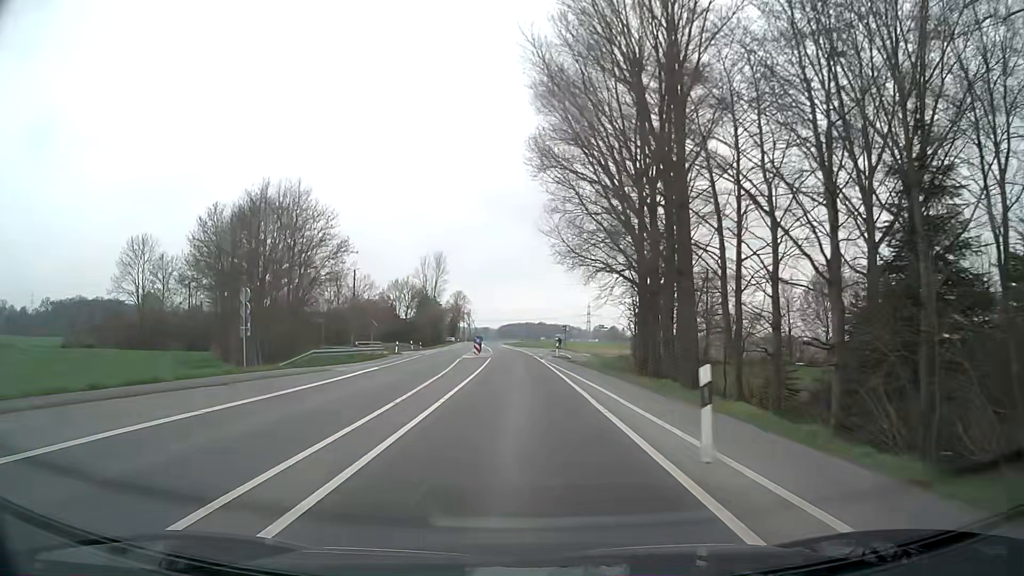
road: secondary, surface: asphalt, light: Day
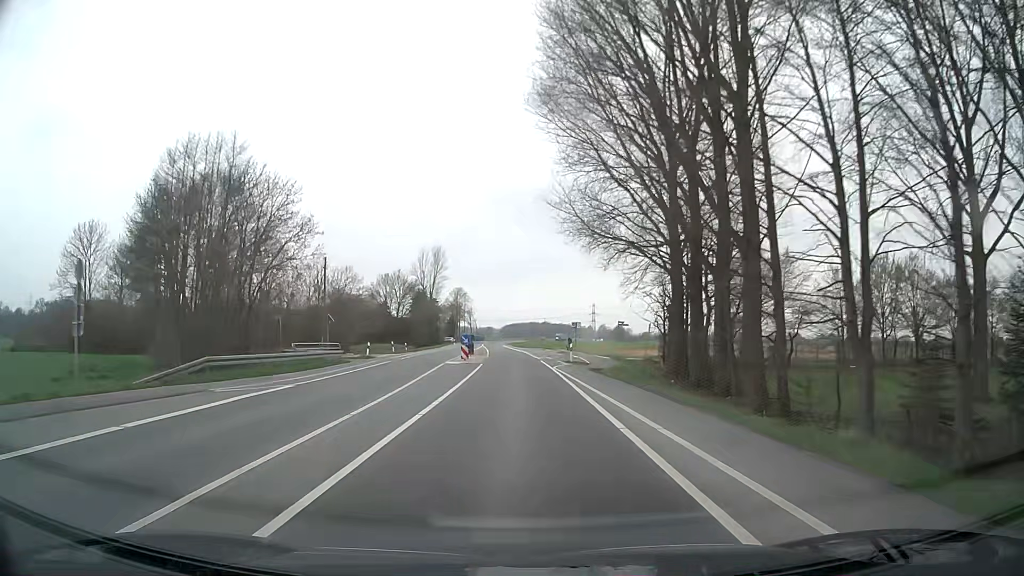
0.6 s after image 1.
(0.0, +12.5) m; 0°
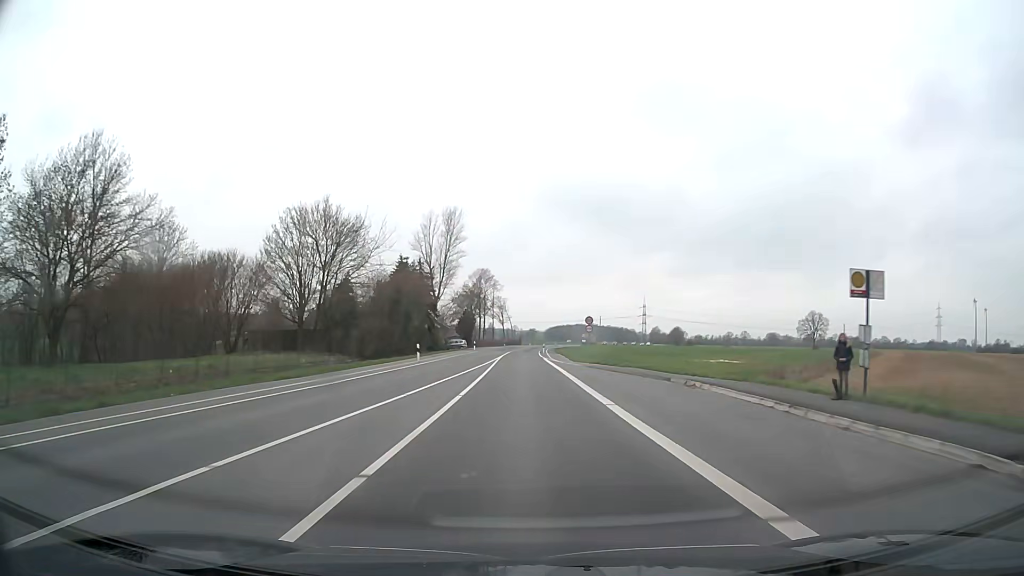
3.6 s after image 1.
(-1.8, +62.4) m; -4°
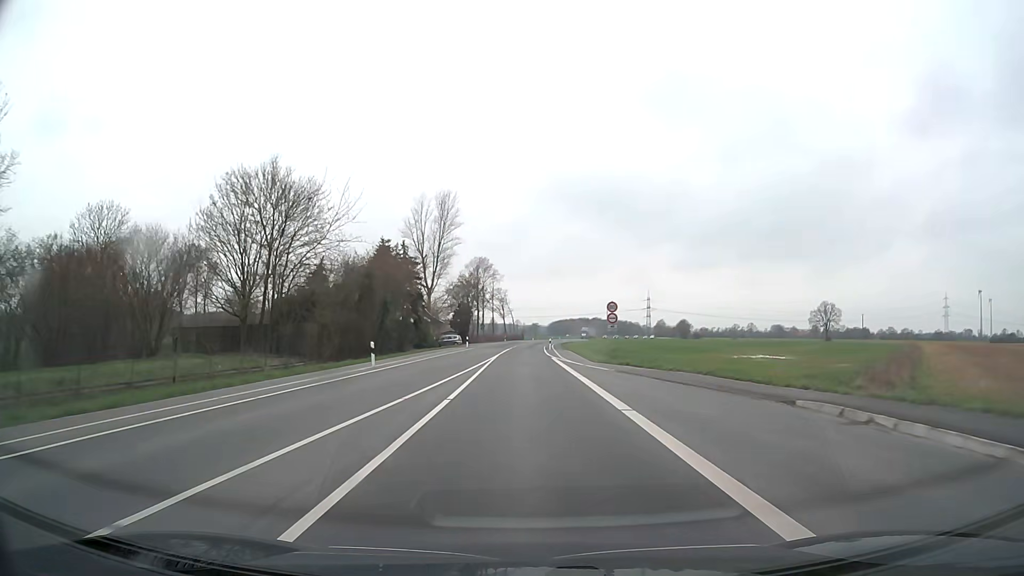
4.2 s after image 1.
(0.0, +12.5) m; 0°
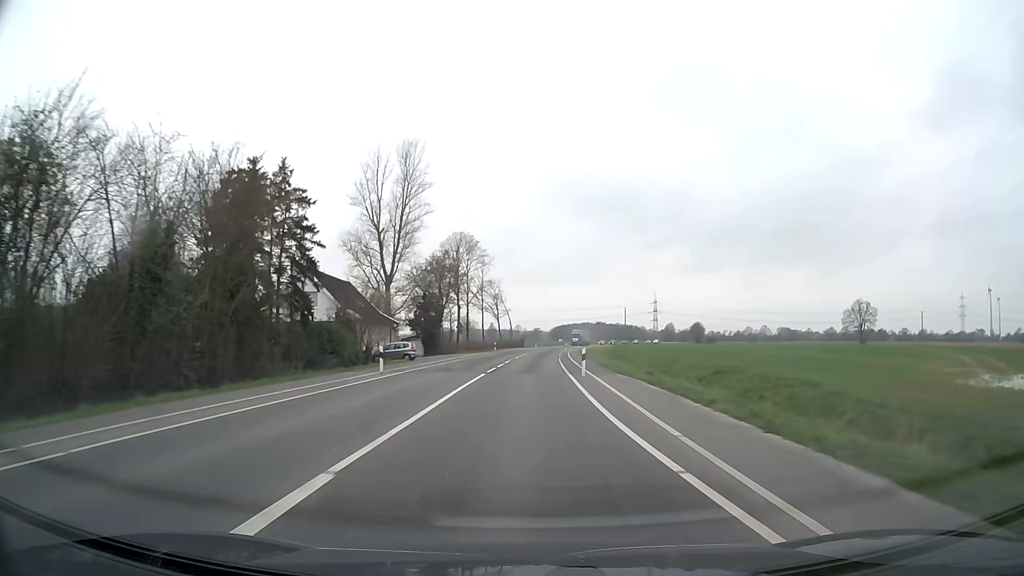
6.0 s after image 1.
(-0.1, +37.5) m; 0°
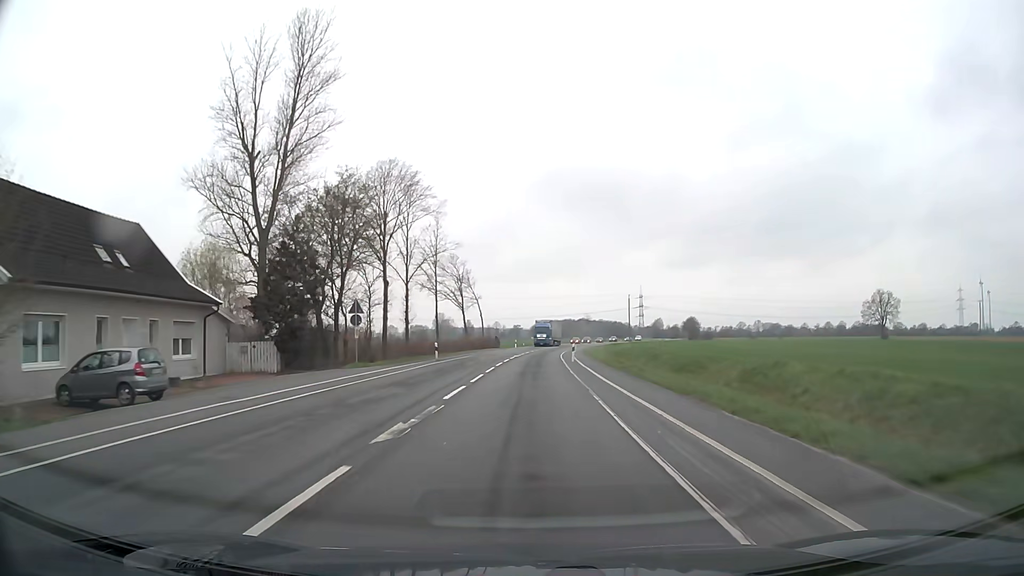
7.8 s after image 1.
(+0.5, +37.4) m; +2°
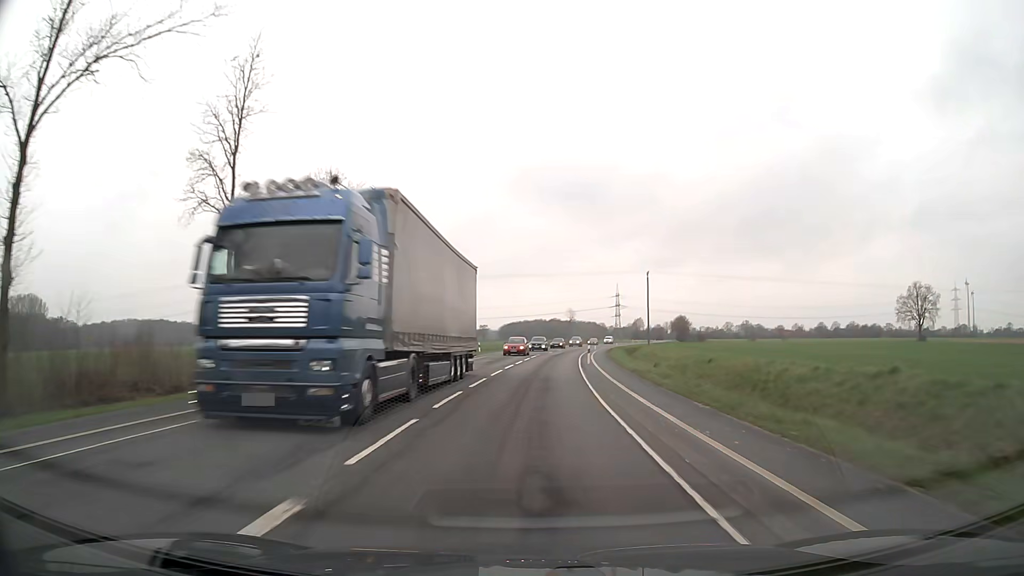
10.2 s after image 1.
(+0.9, +49.9) m; +3°
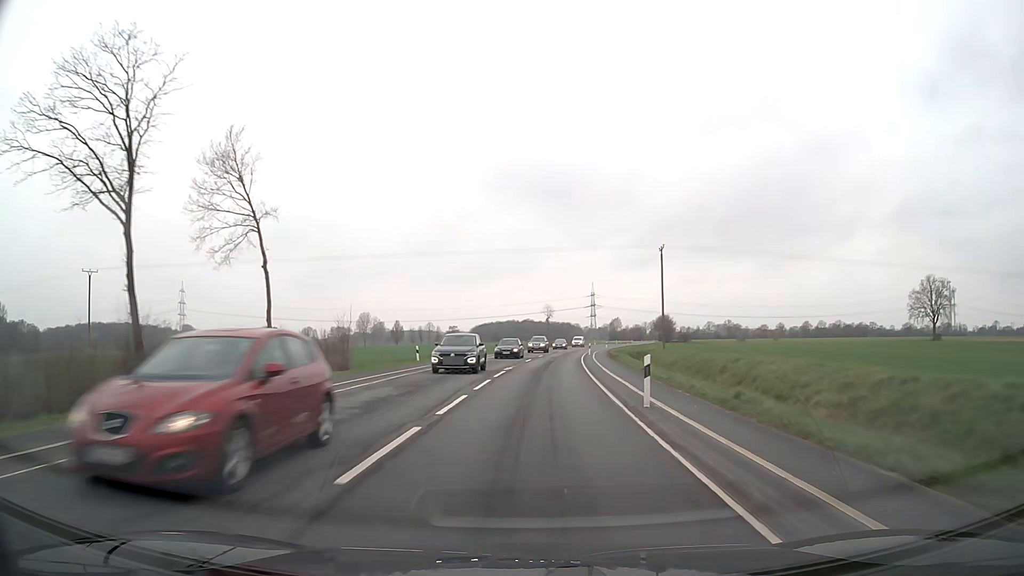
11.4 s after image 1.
(+0.3, +25.0) m; +2°
(0, +10) (0, +20) (+1, +30) (+2, +40) (+2, +50) (+3, +60) (+4, +70) (+6, +80) (+7, +90) (+9, +100) m
